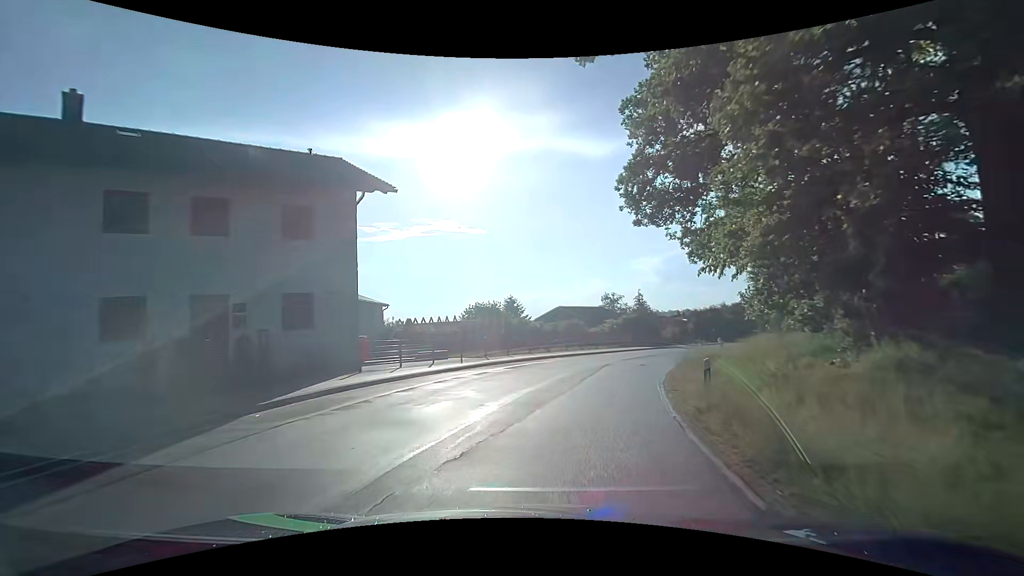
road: tertiary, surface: asphalt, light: Day
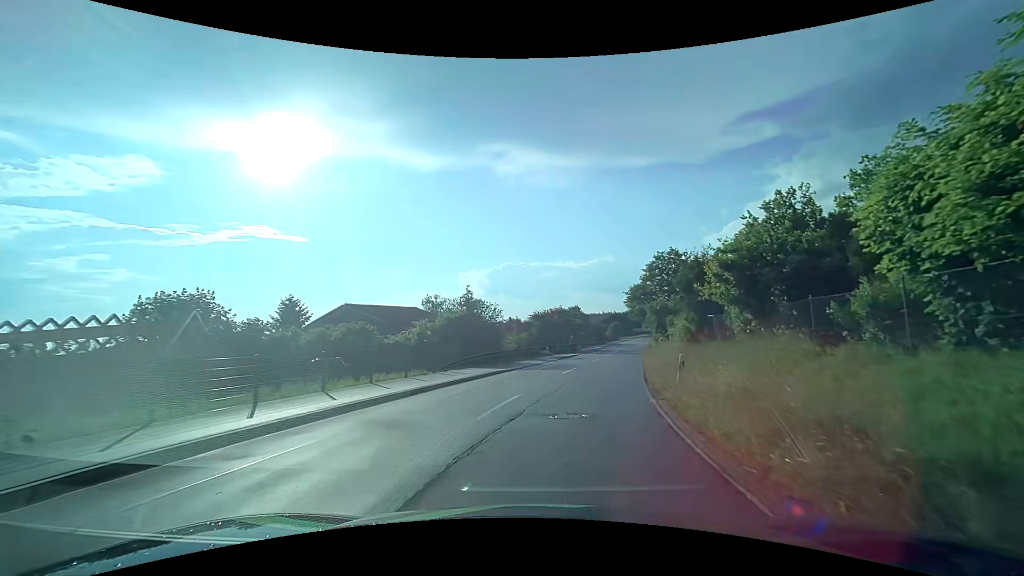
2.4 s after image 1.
(+4.1, +22.9) m; +20°
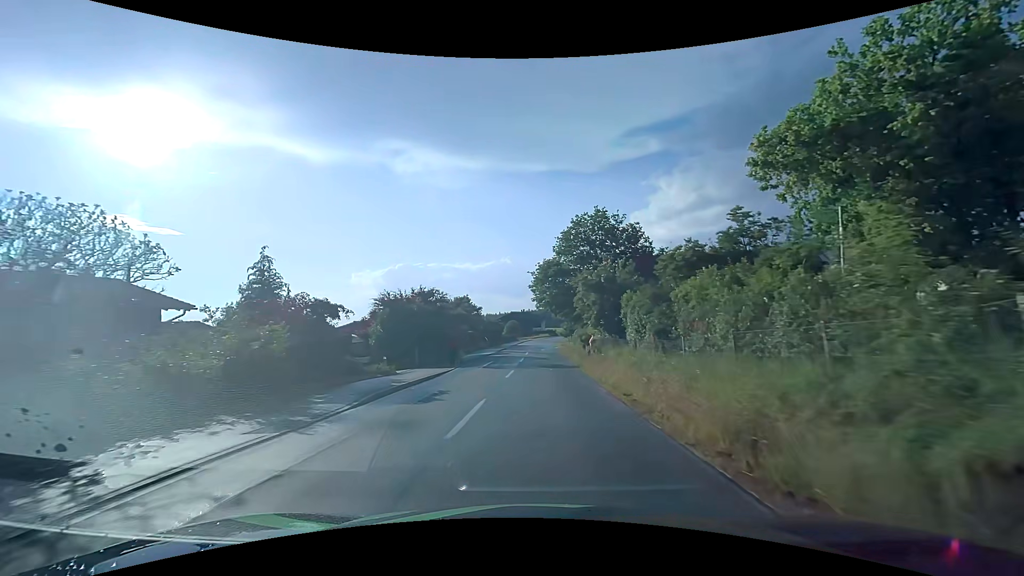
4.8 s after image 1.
(+3.0, +25.1) m; +11°
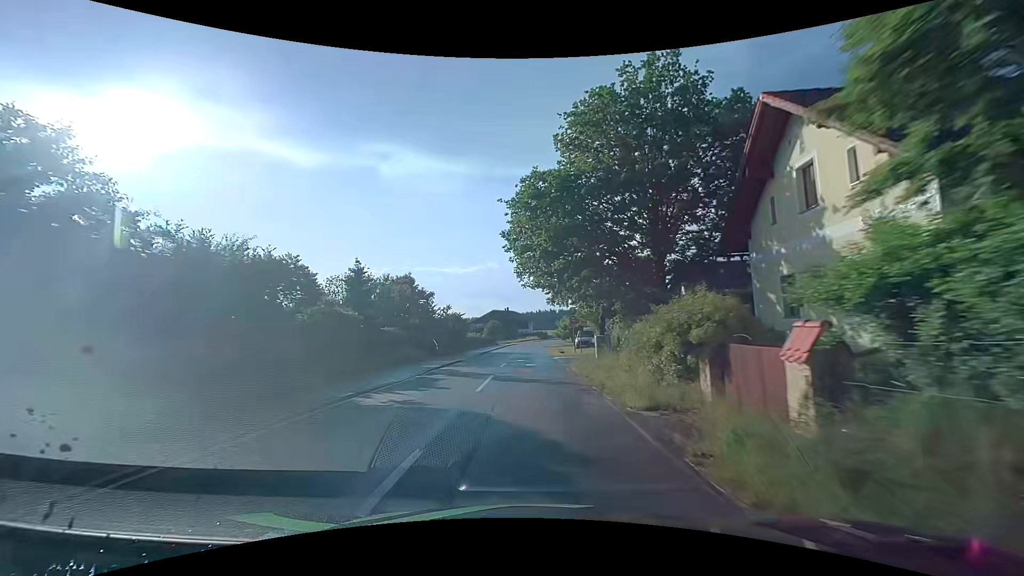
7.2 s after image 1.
(+0.6, +28.4) m; +1°
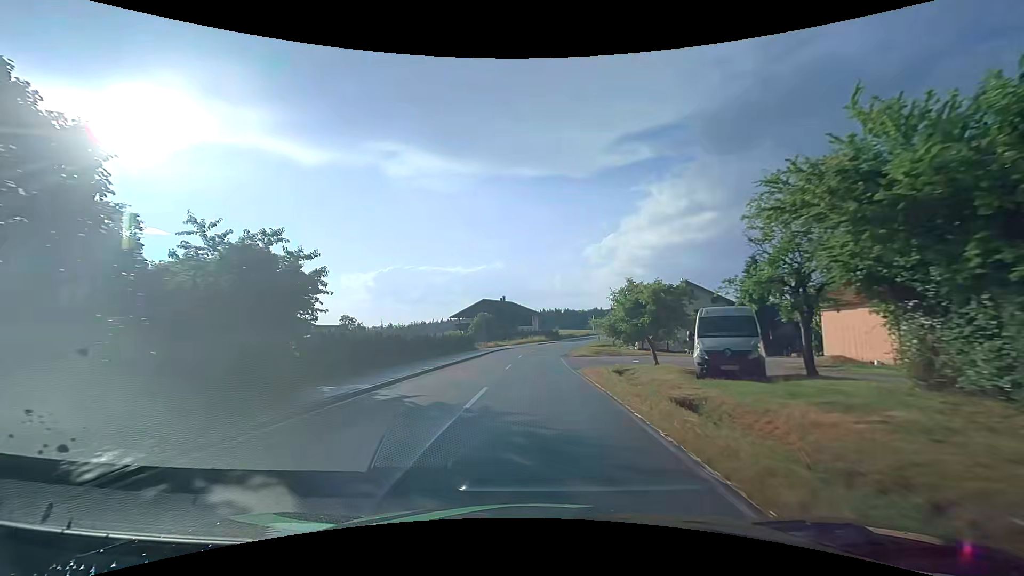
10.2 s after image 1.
(-0.3, +38.6) m; -1°
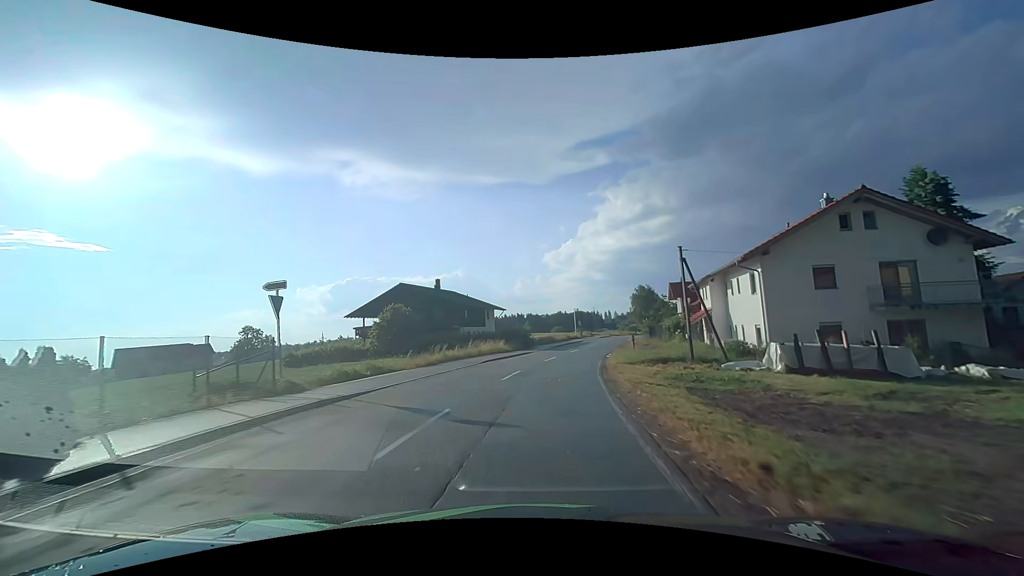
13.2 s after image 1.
(+1.4, +40.5) m; +5°
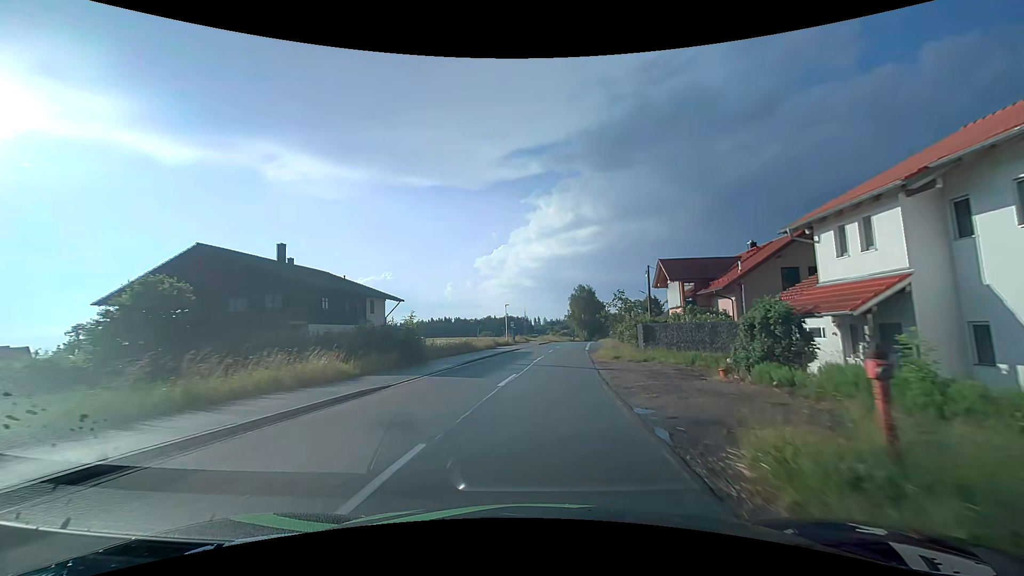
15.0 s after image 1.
(+1.6, +24.4) m; +8°
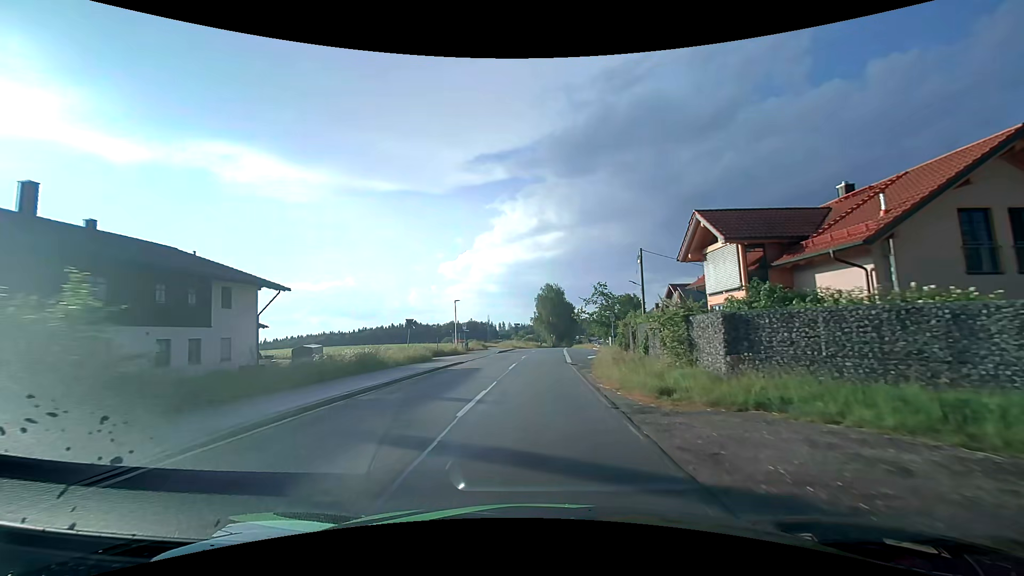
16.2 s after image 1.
(+0.6, +16.2) m; +4°
(0, +10) (0, +20) (+1, +30) (+1, +40) (+2, +50) (+2, +60) (+3, +70) (+4, +80) (+5, +90) (+6, +100) m
